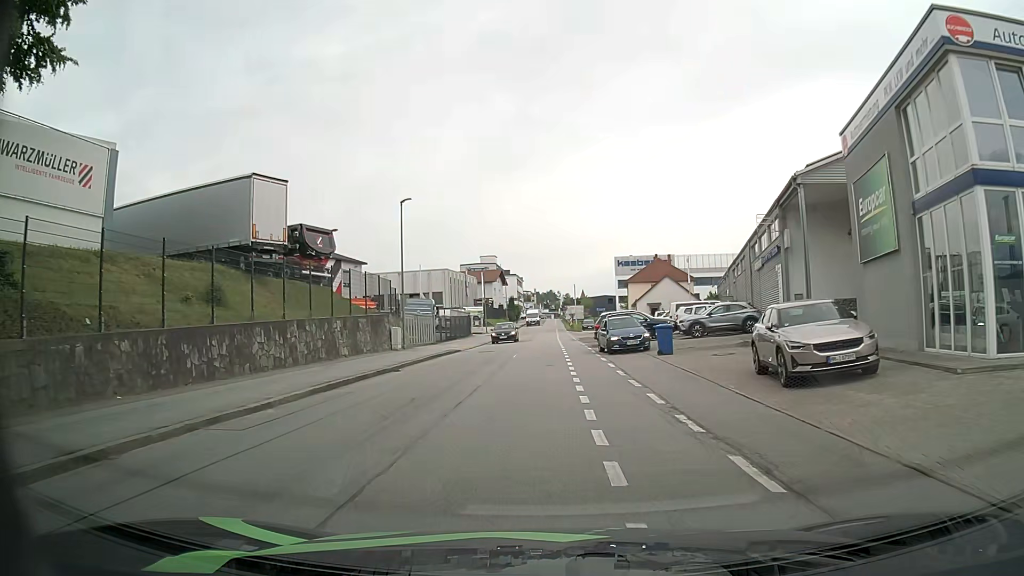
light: Day
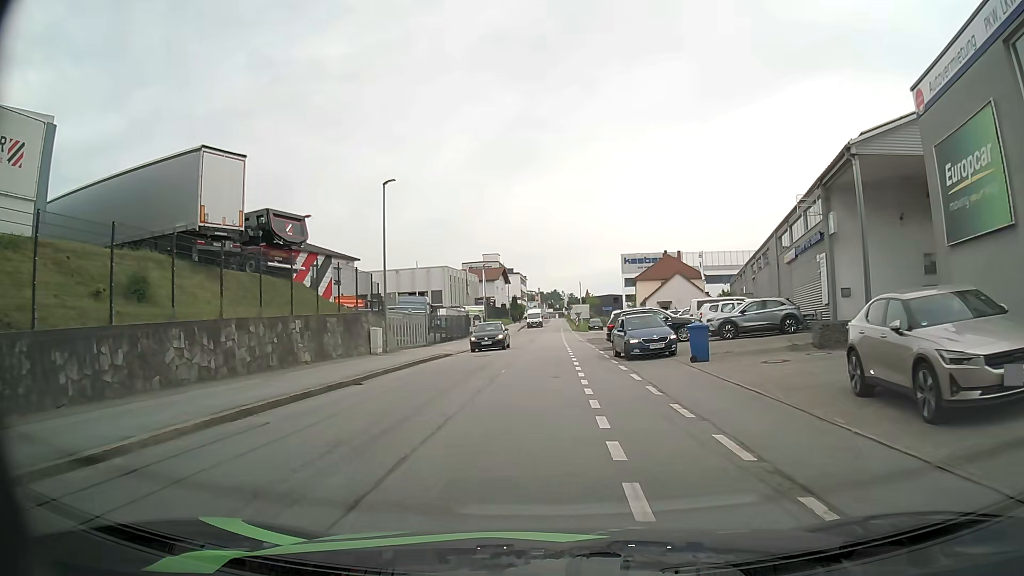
(0.0, +4.9) m; 0°
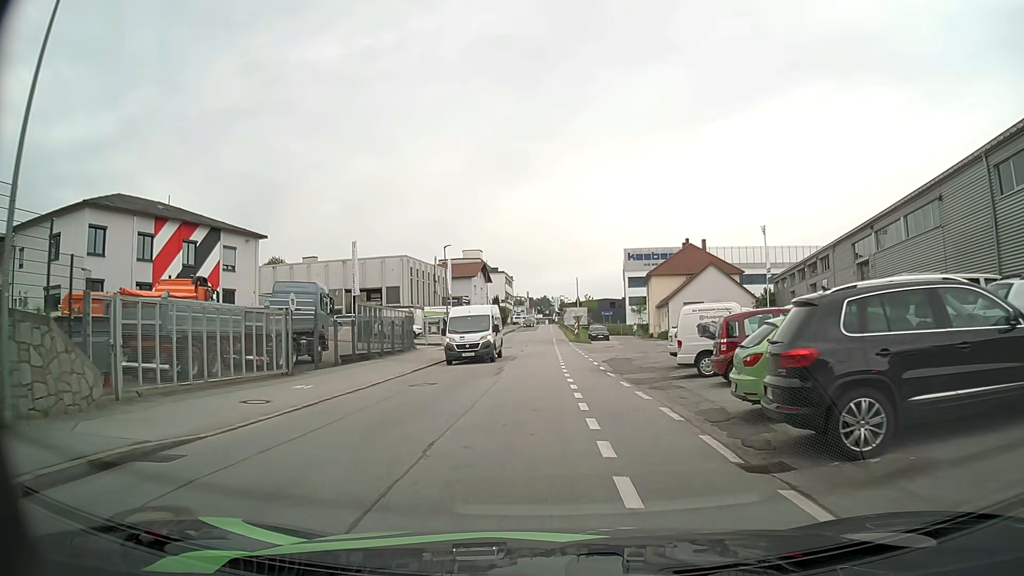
(+0.1, +23.5) m; +1°
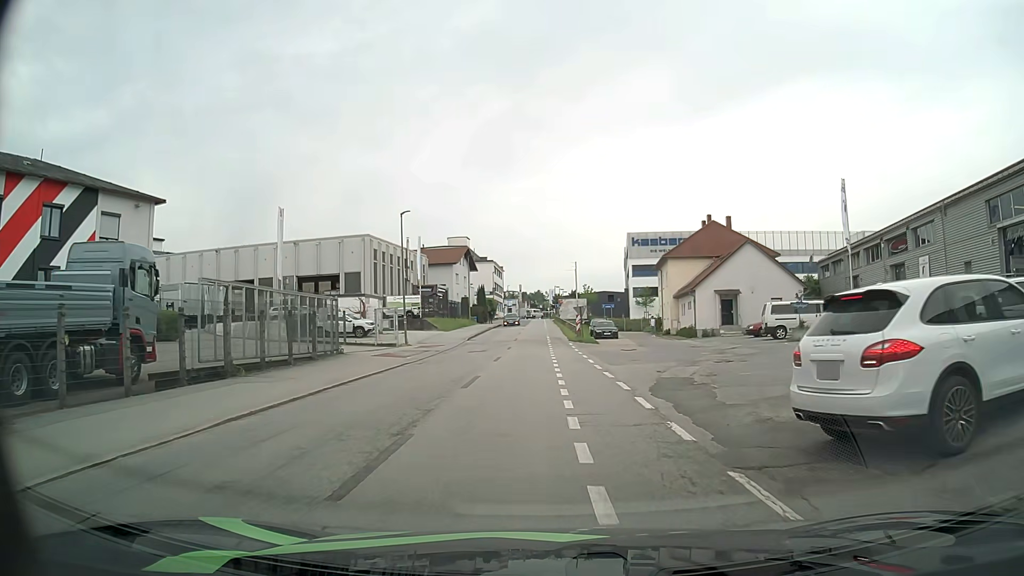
(+0.1, +14.6) m; 0°
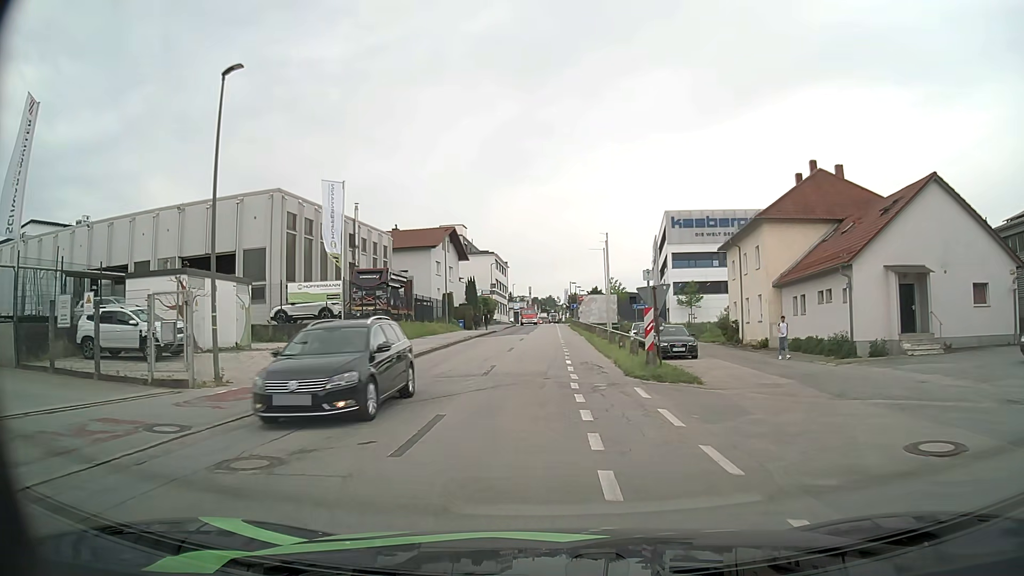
(0.0, +25.8) m; -1°
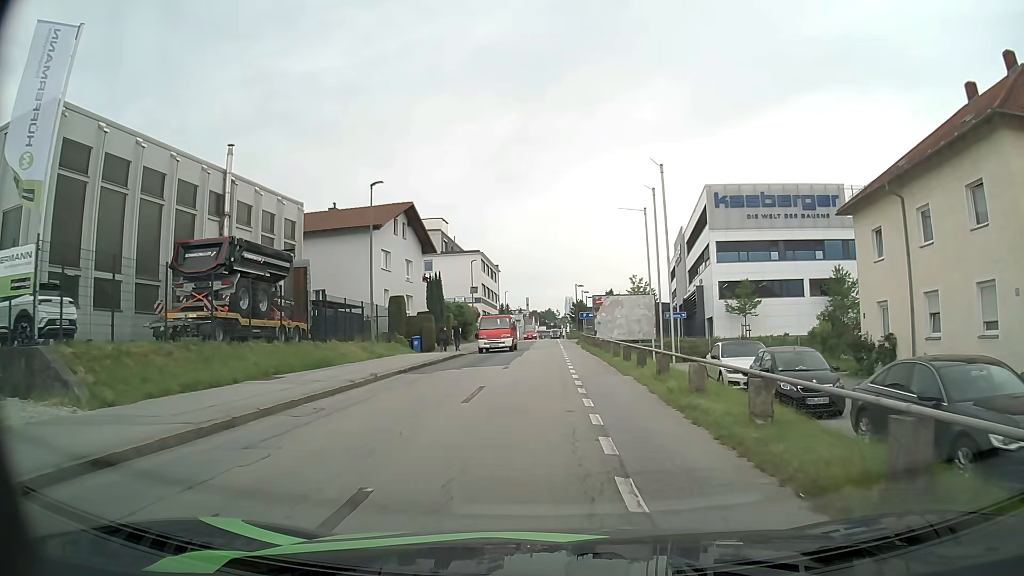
(0.0, +22.6) m; 0°
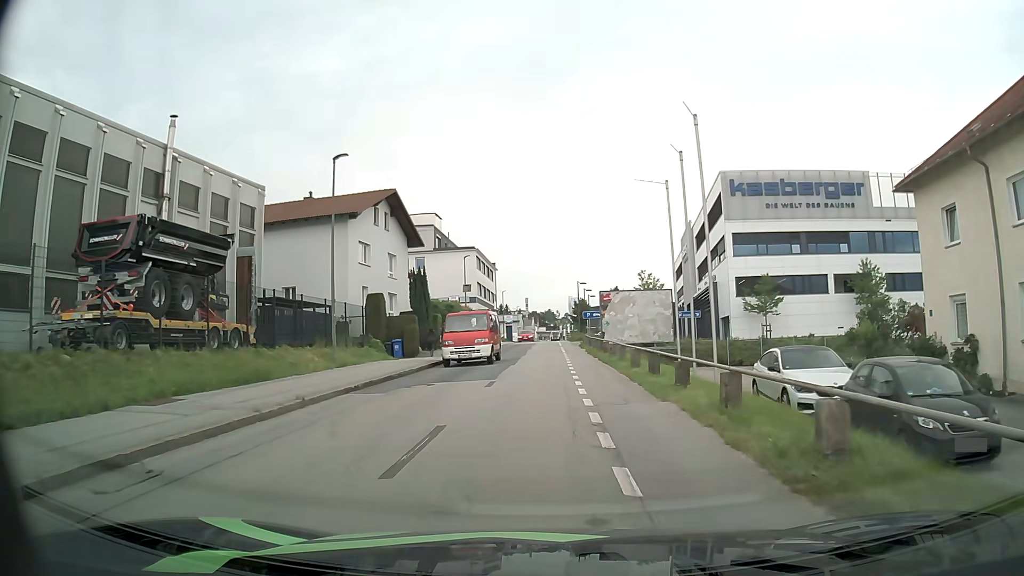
(0.0, +5.7) m; 0°
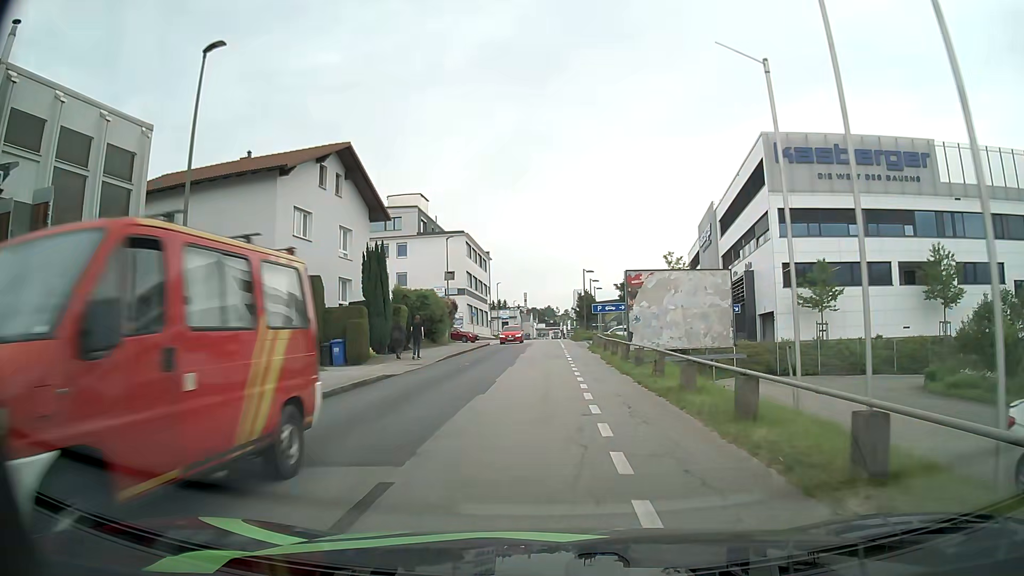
(0.0, +11.3) m; 0°
(0, +10) (0, +20) (0, +30) (0, +40) (0, +50) (0, +60) (0, +70) (0, +80) (0, +90) (0, +100) m
